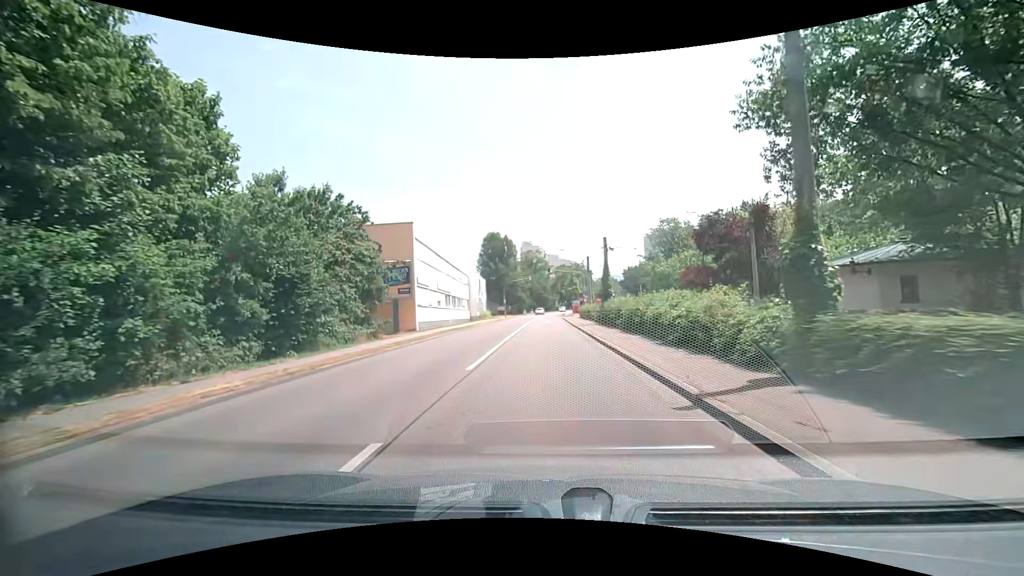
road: secondary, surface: asphalt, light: Day
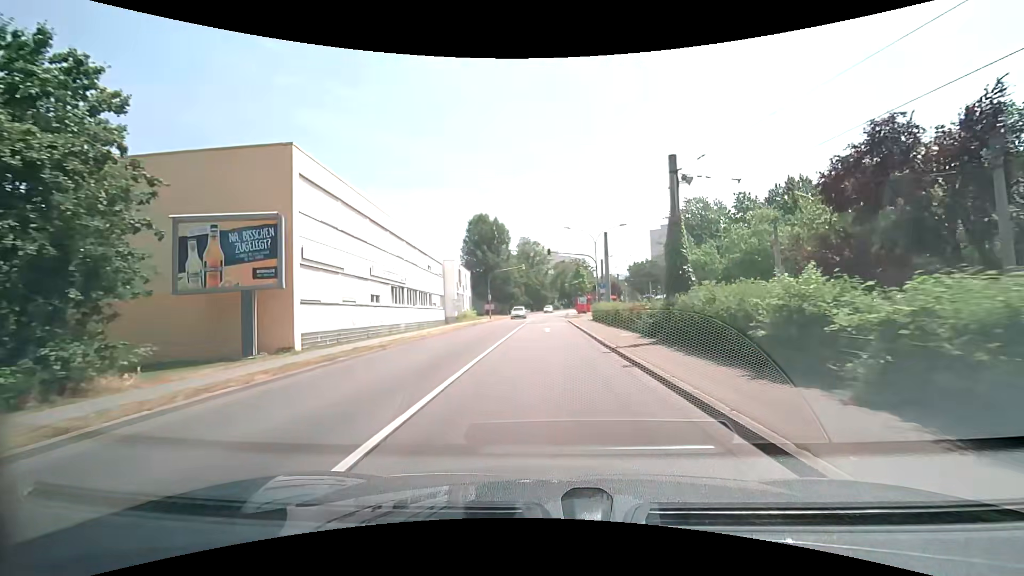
(+0.1, +18.9) m; 0°
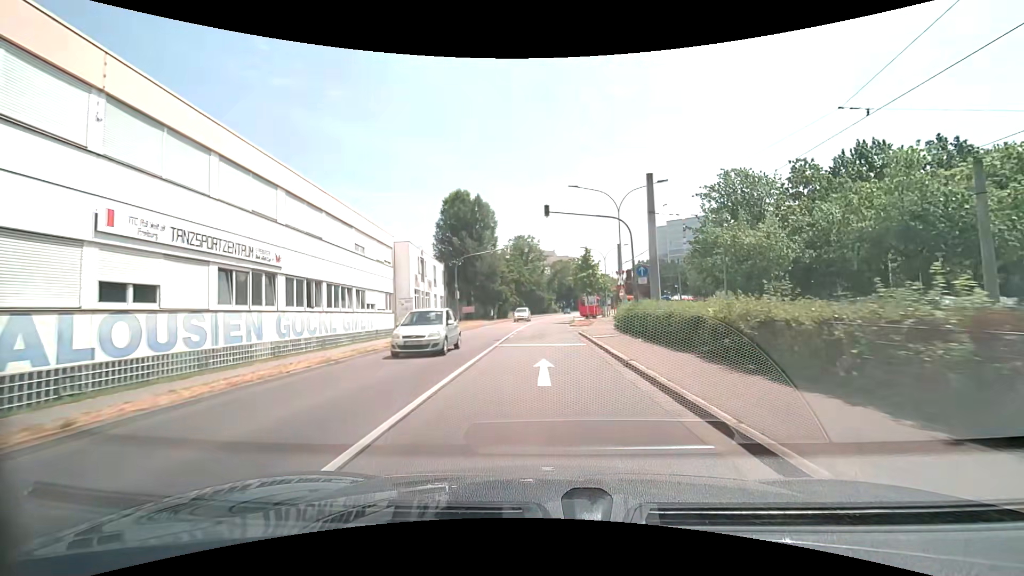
(+0.1, +19.0) m; +1°
(0, +10) (0, +20) (0, +30) (0, +40) (0, +50) (+1, +60) (+2, +70) (+3, +80) (+5, +90) (+6, +100) m
